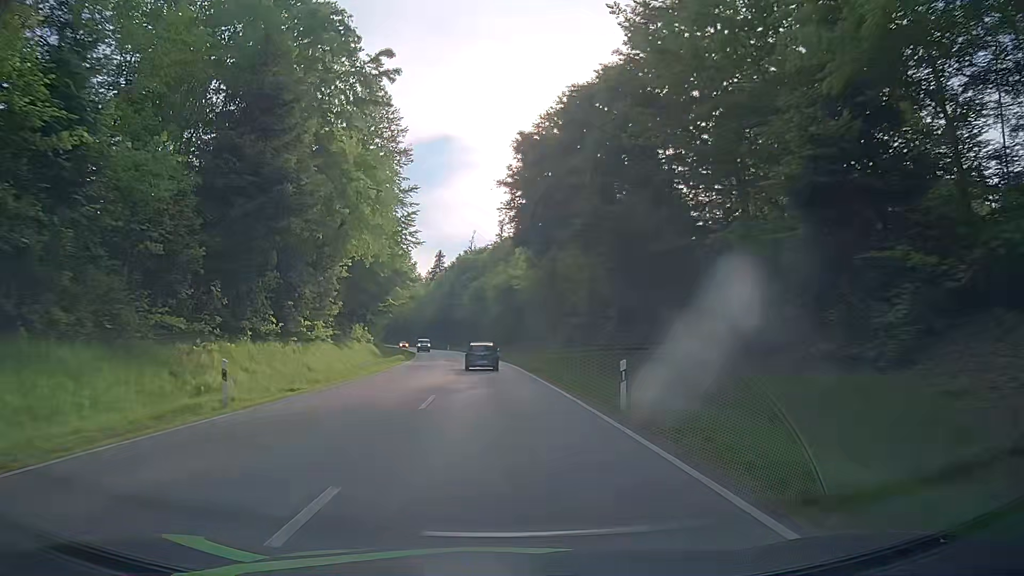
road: secondary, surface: asphalt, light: Day
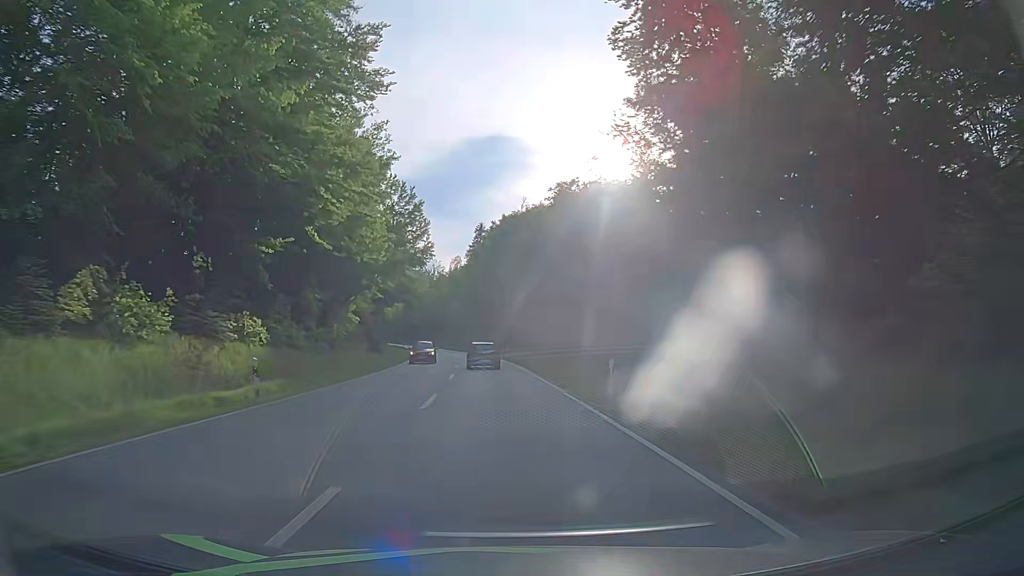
(-2.7, +47.9) m; -6°
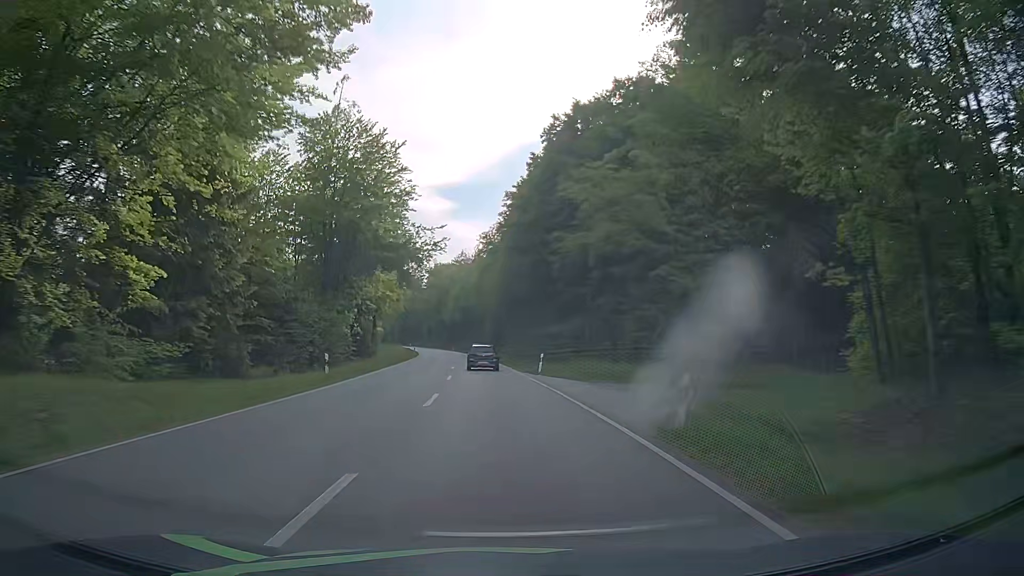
(-1.6, +47.3) m; -5°
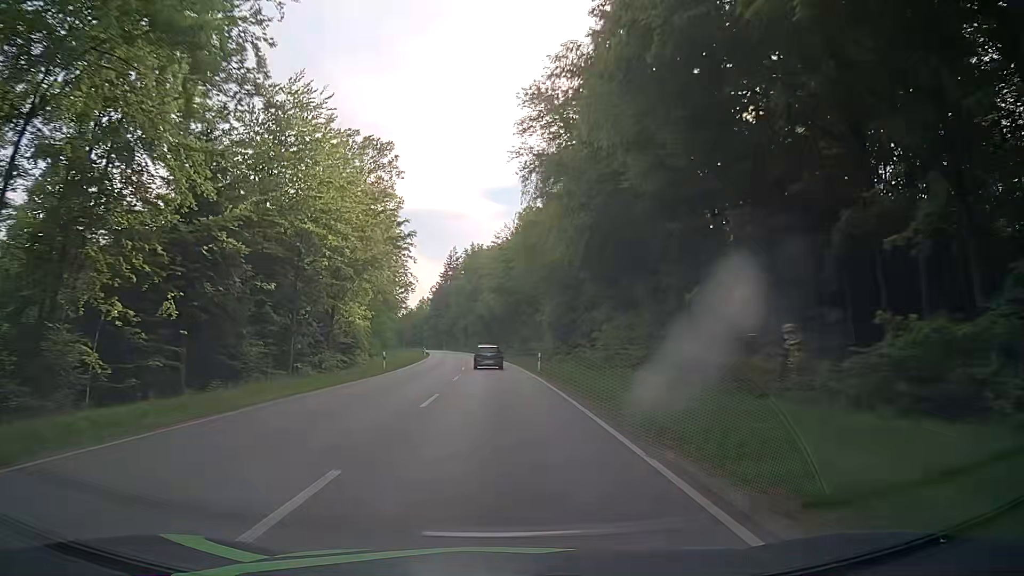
(-1.5, +48.1) m; -3°
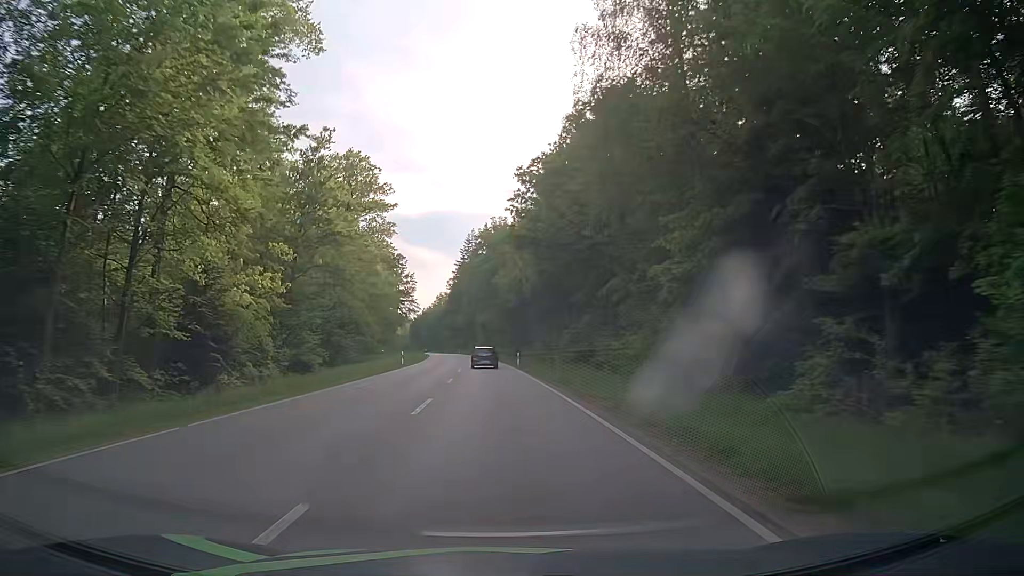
(-1.0, +37.9) m; -3°
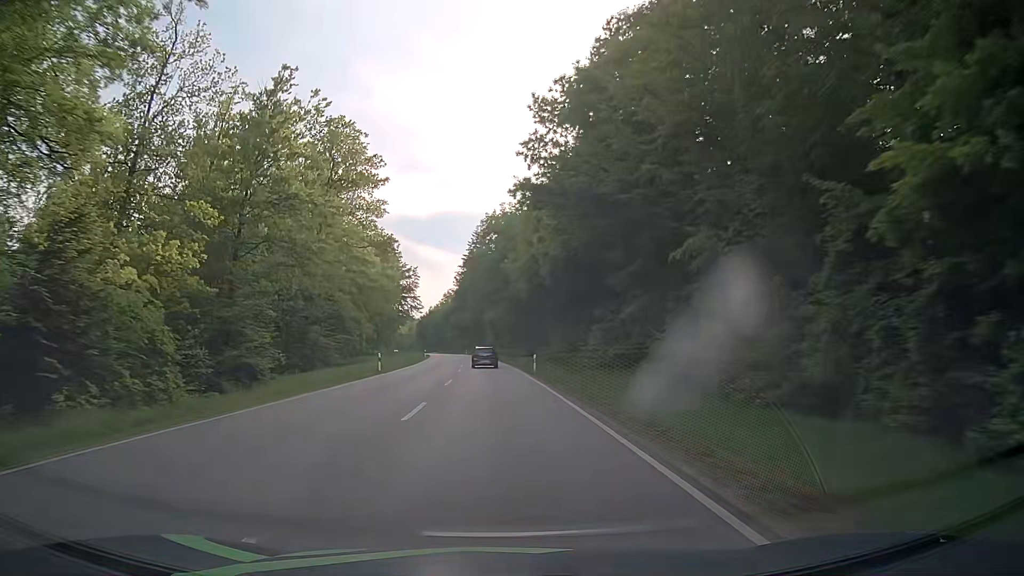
(0.0, +13.1) m; -1°
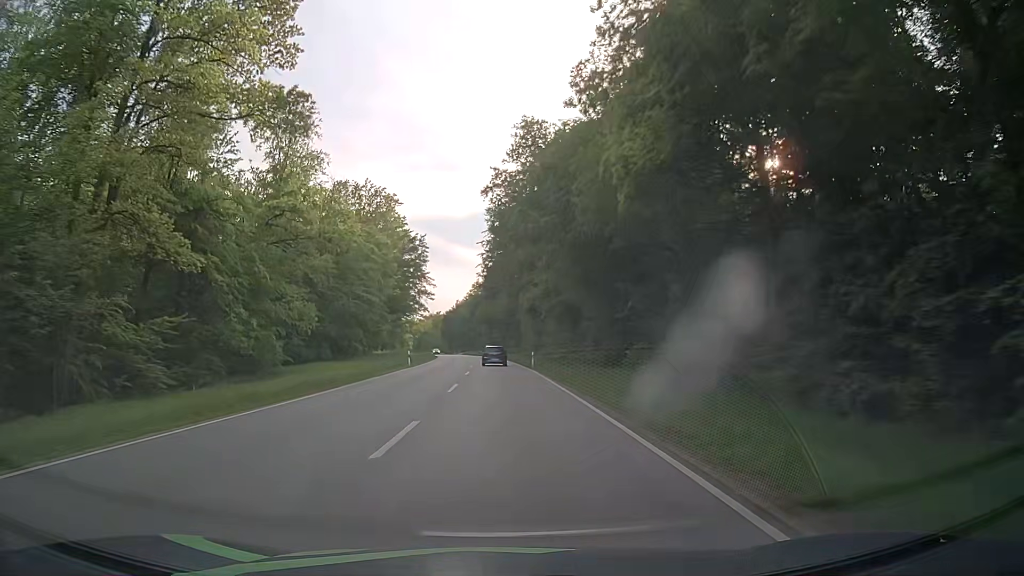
(-1.0, +40.7) m; -2°
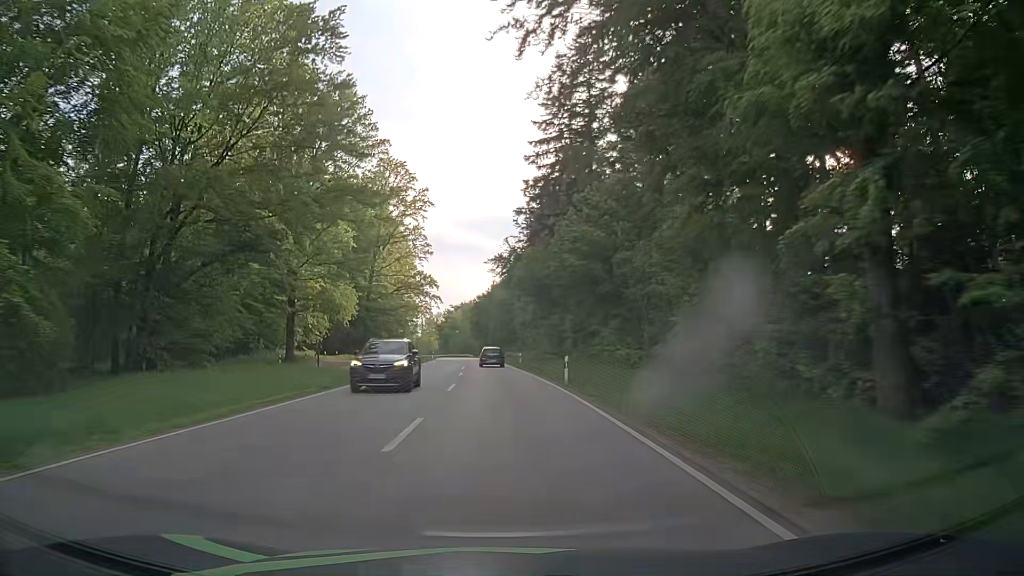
(-2.6, +71.8) m; -4°
(0, +10) (0, +20) (-1, +30) (-1, +40) (-2, +50) (-2, +60) (-3, +70) (-3, +80) (-4, +90) (-5, +100) m
